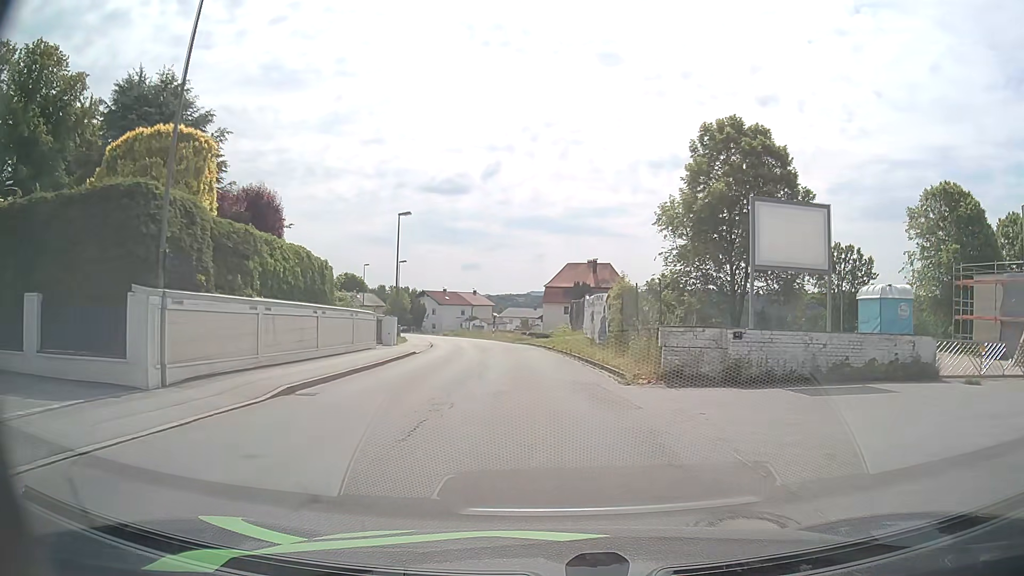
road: unclassified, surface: asphalt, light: Day
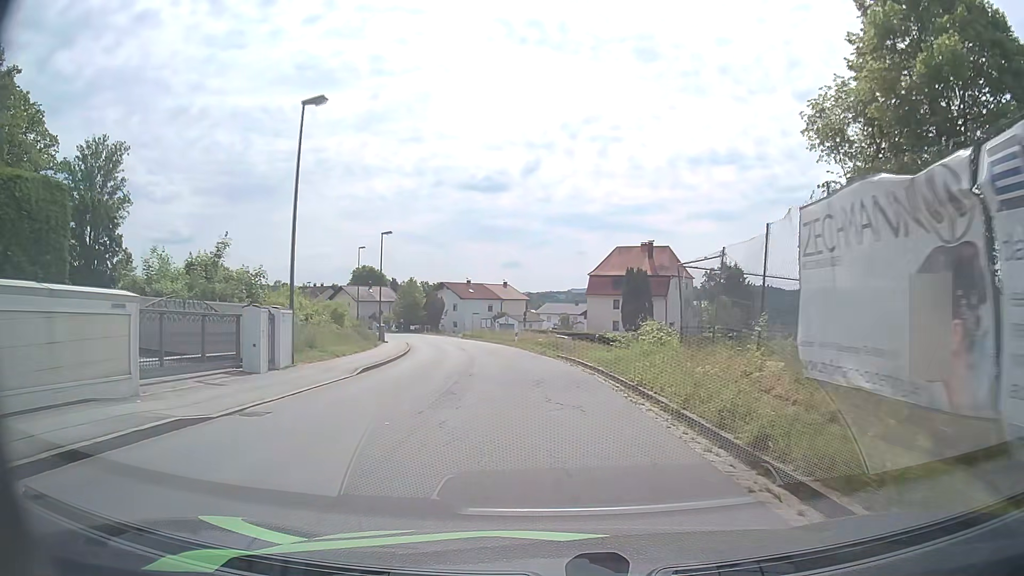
(-0.6, +21.9) m; -3°
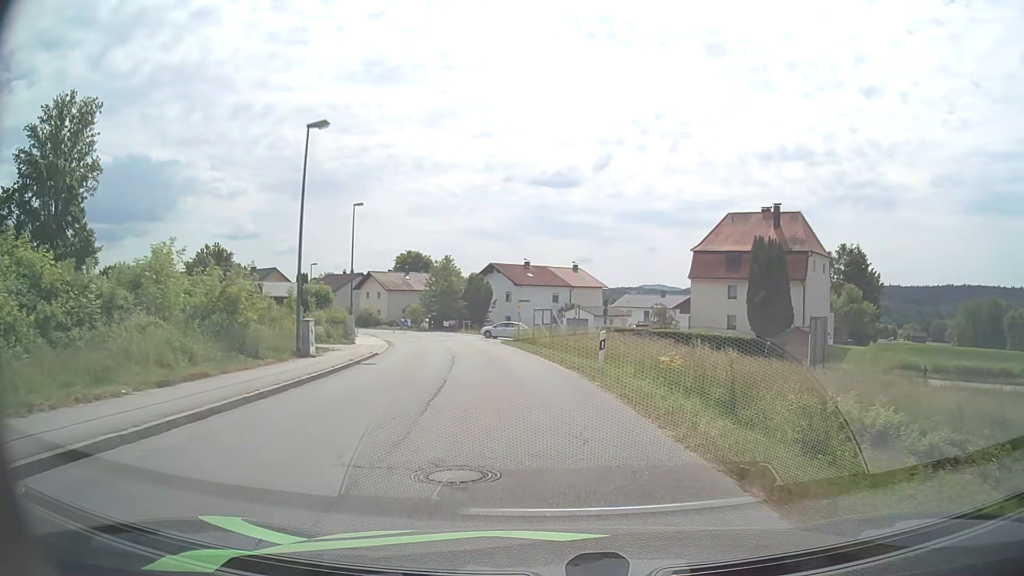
(-1.4, +27.0) m; -6°
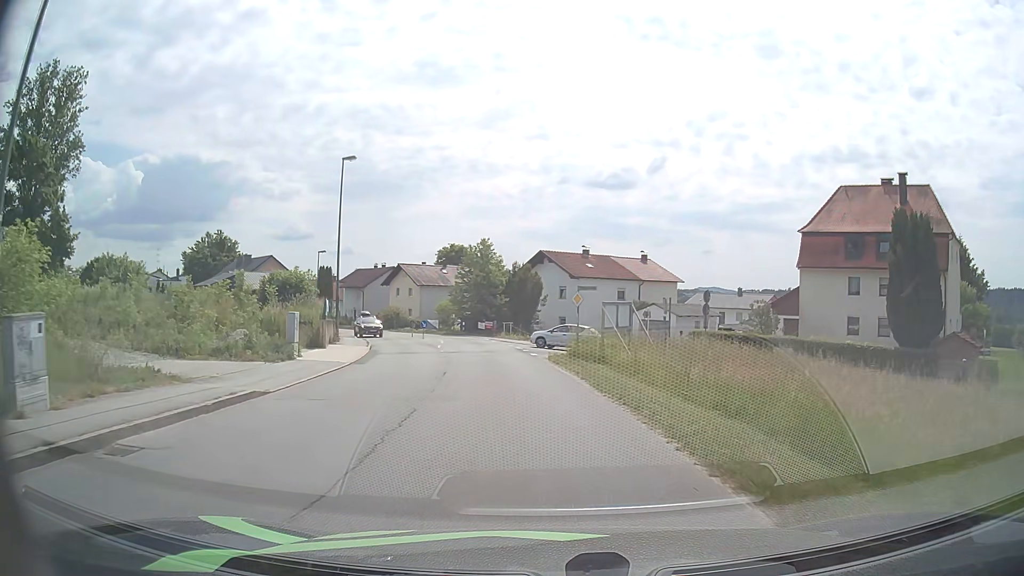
(-0.7, +15.9) m; -5°
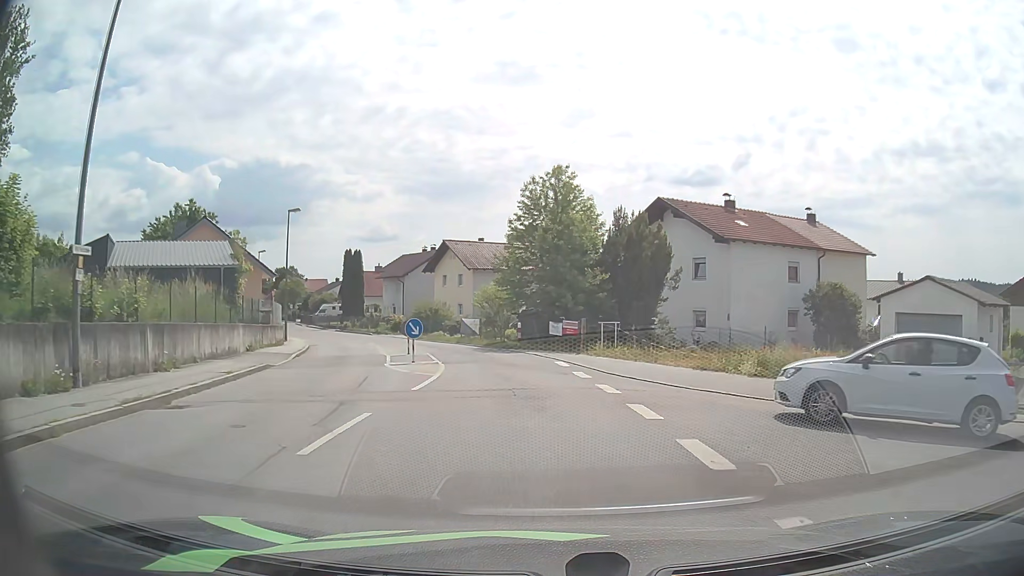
(-1.9, +27.2) m; -7°
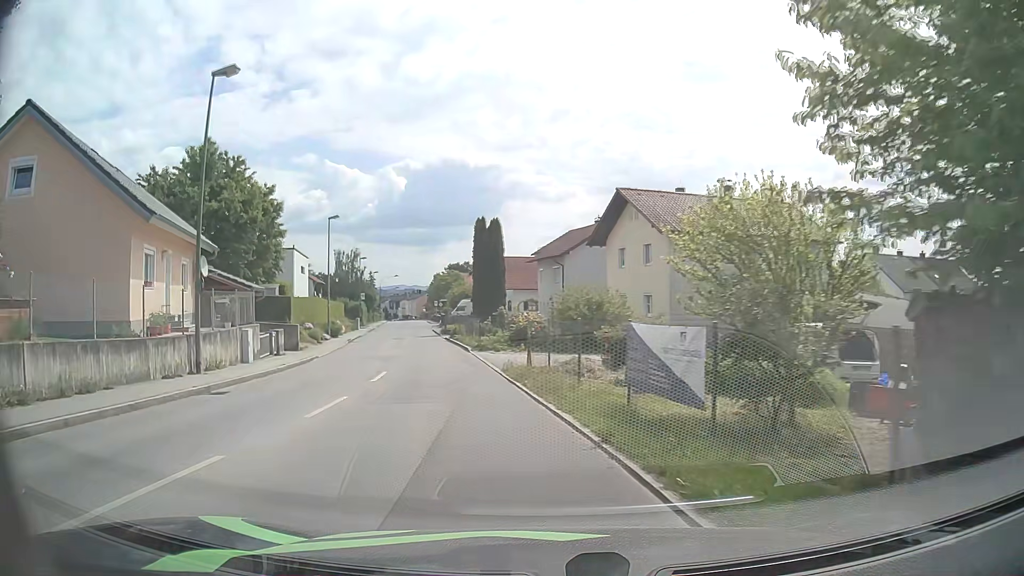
(-2.4, +26.0) m; -16°
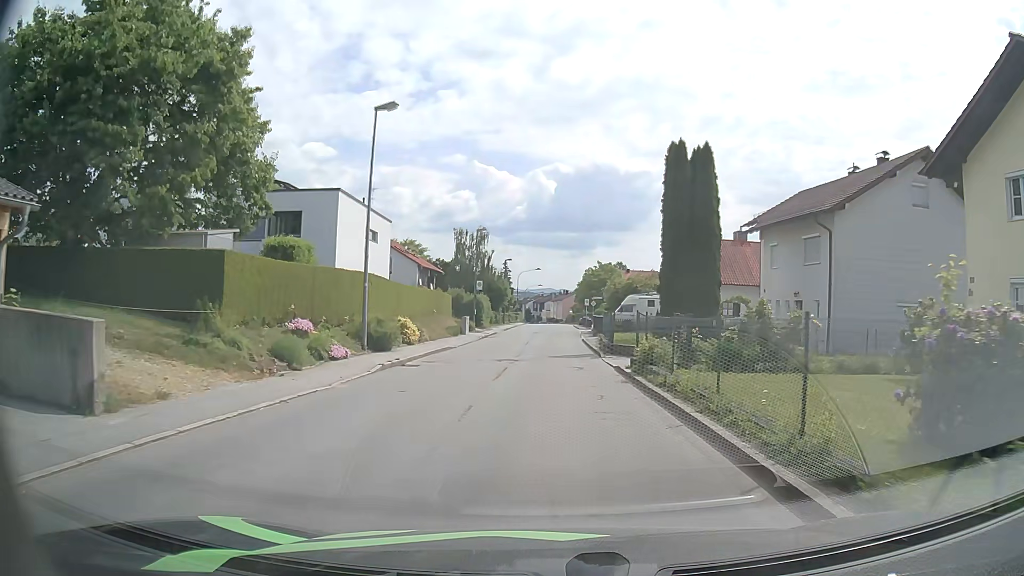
(-4.3, +24.0) m; -13°
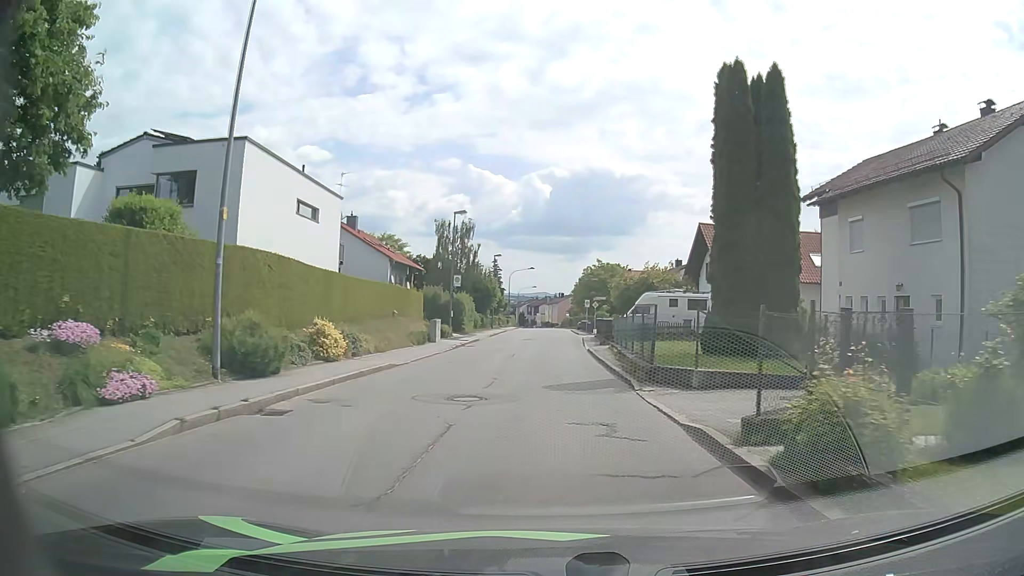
(0.0, +10.0) m; 0°
(0, +10) (0, +20) (0, +30) (0, +40) (+1, +50) (+1, +60) (+1, +70) (+1, +80) (+1, +90) (+1, +100) m
